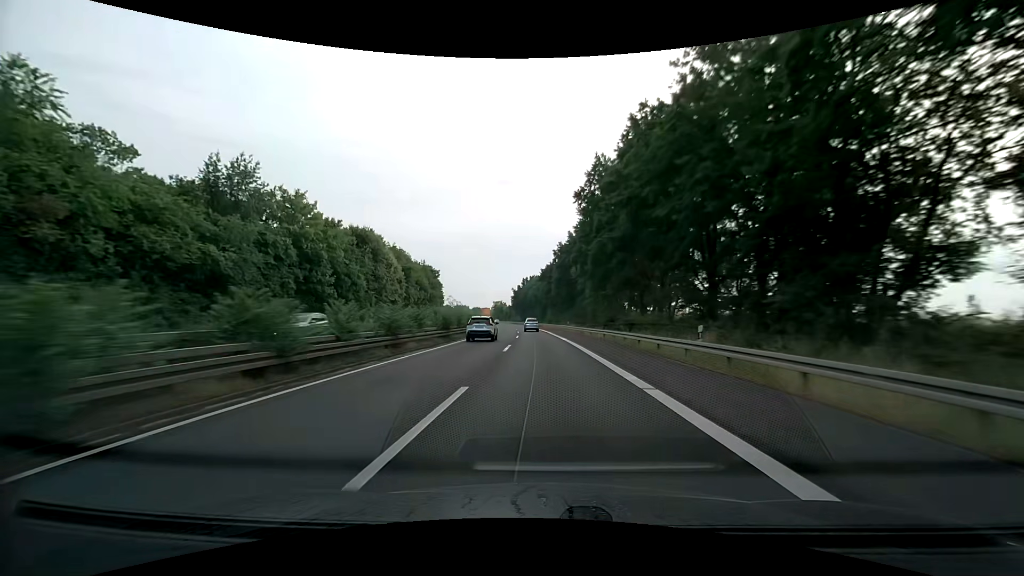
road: trunk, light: Day
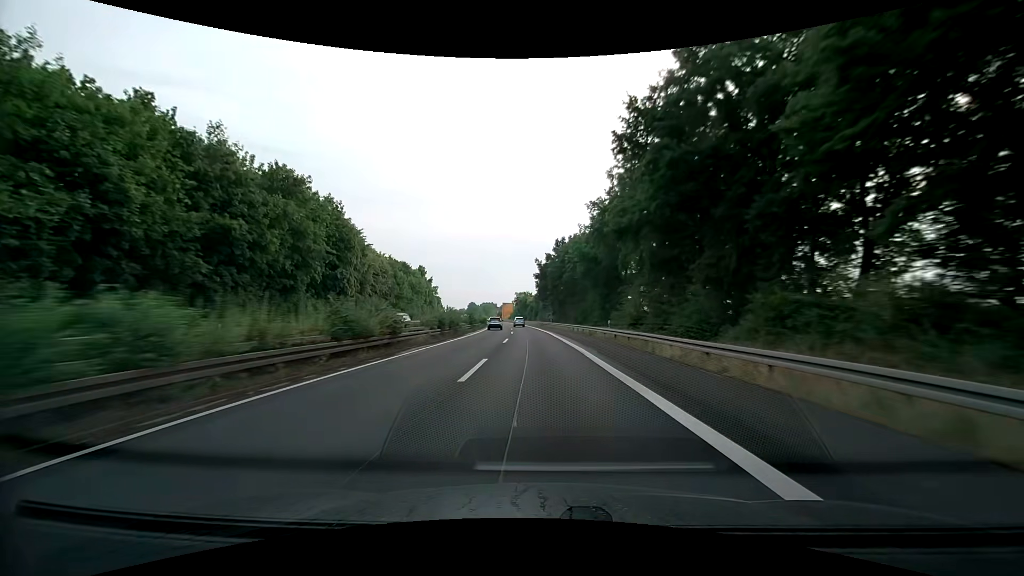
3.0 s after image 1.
(-2.6, +83.0) m; -4°
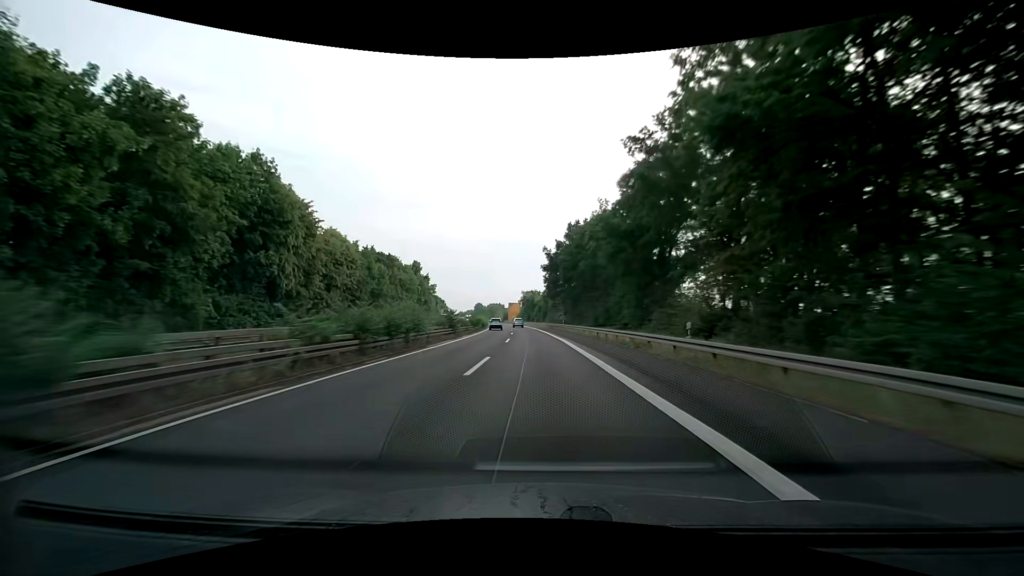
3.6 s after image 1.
(-0.2, +16.7) m; -2°
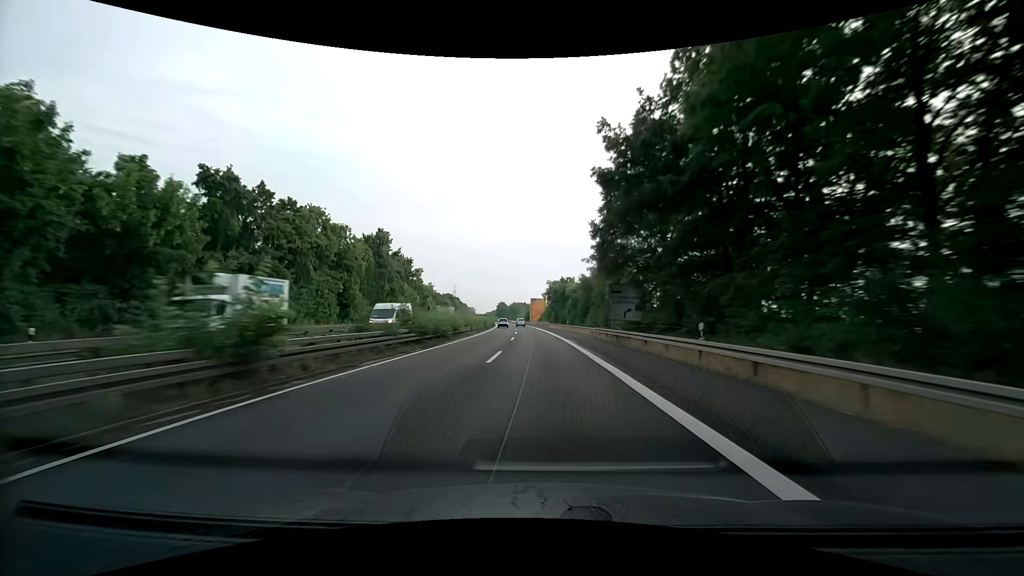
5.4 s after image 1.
(-1.0, +50.2) m; -3°
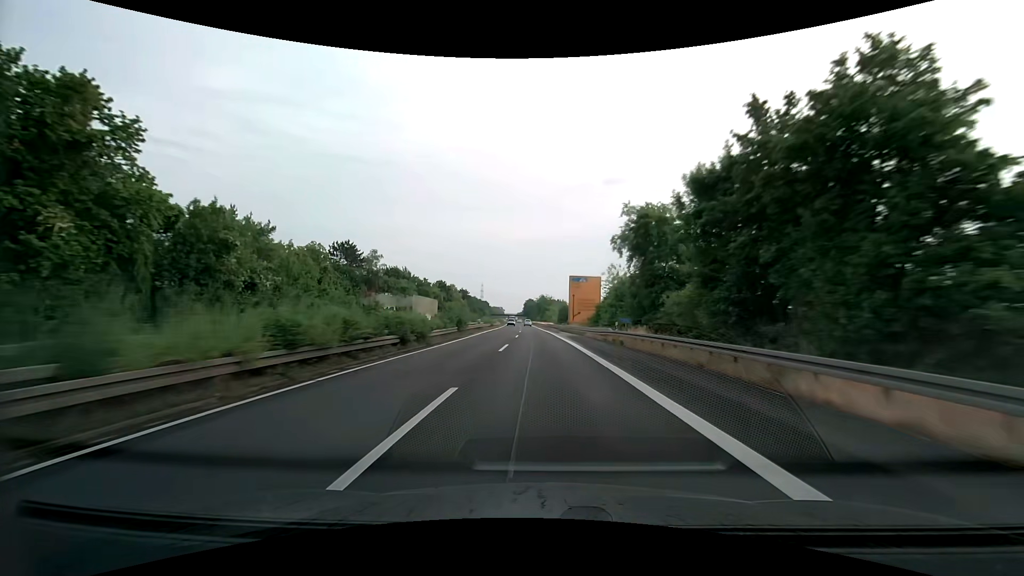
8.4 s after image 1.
(-3.1, +84.0) m; -4°
(0, +10) (0, +20) (0, +30) (-1, +40) (-1, +50) (-1, +60) (-2, +70) (-2, +80) (-2, +90) (-3, +100) m
